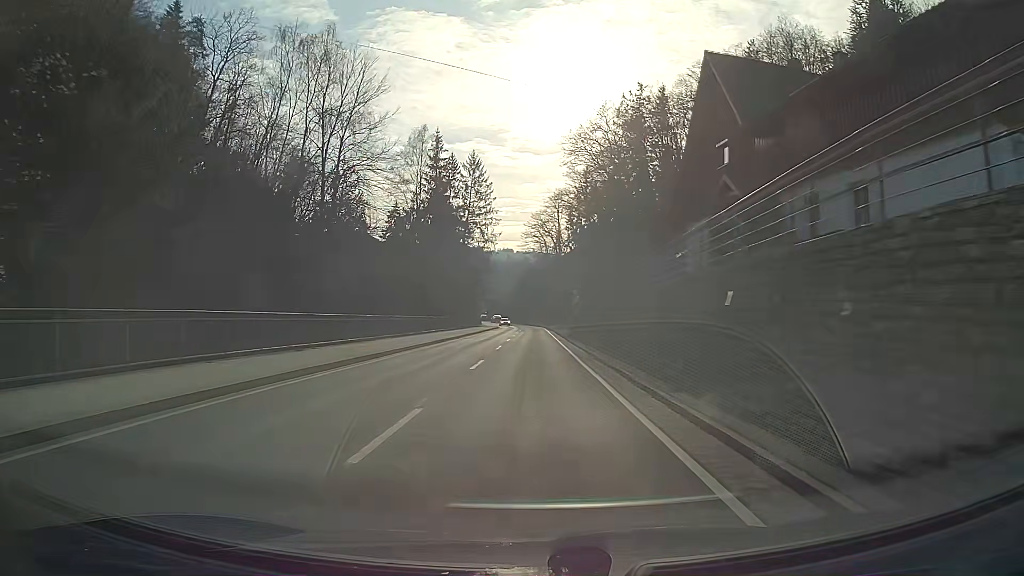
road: secondary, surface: asphalt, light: Day
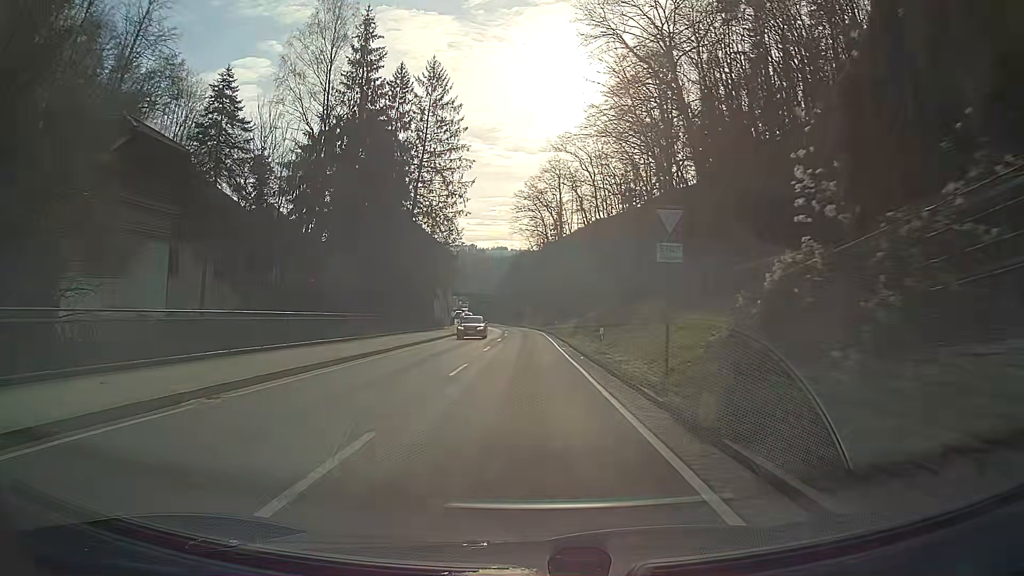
(+0.1, +37.6) m; 0°
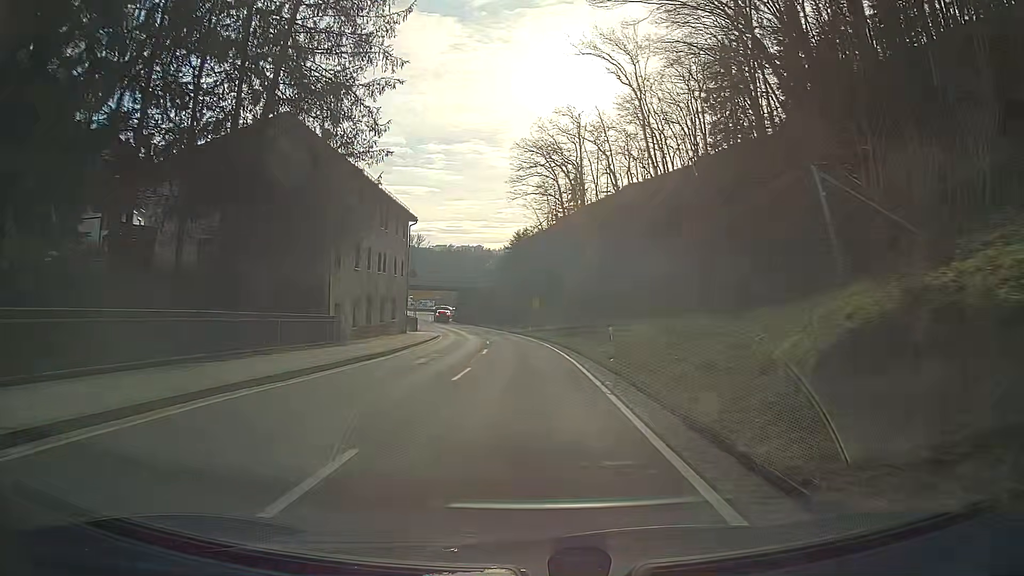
(0.0, +36.5) m; 0°
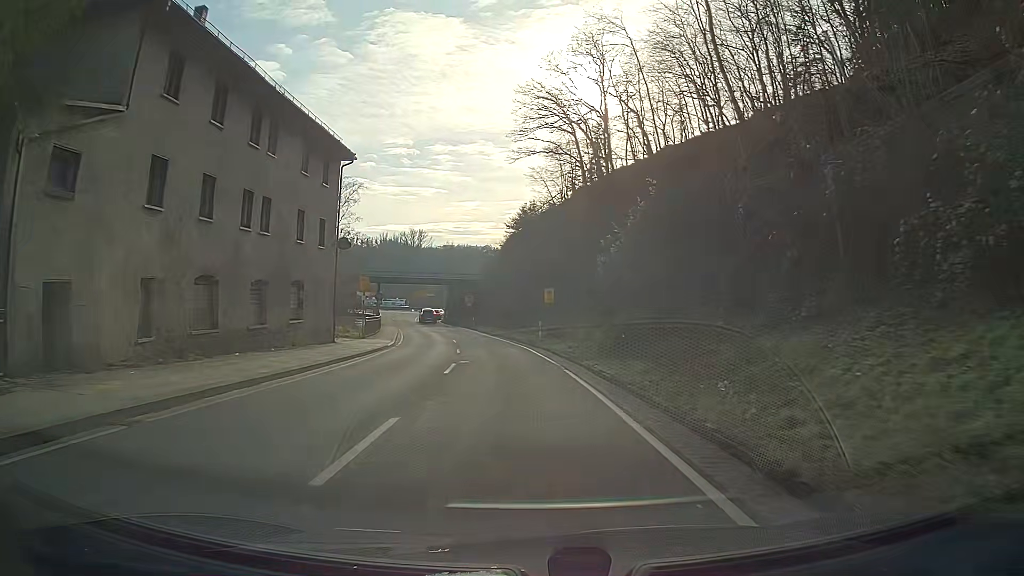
(-0.1, +21.4) m; -1°
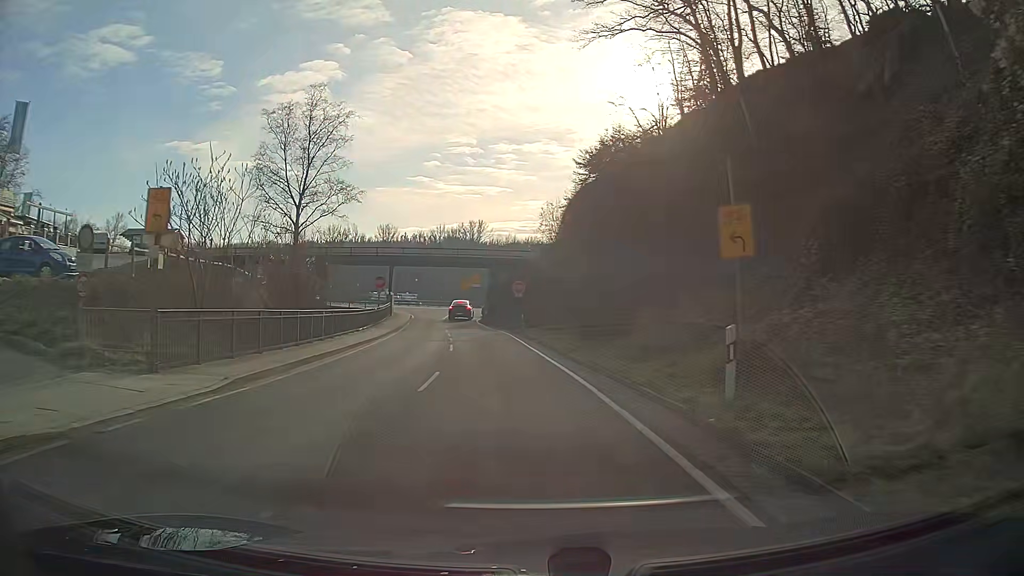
(-1.5, +27.4) m; -6°
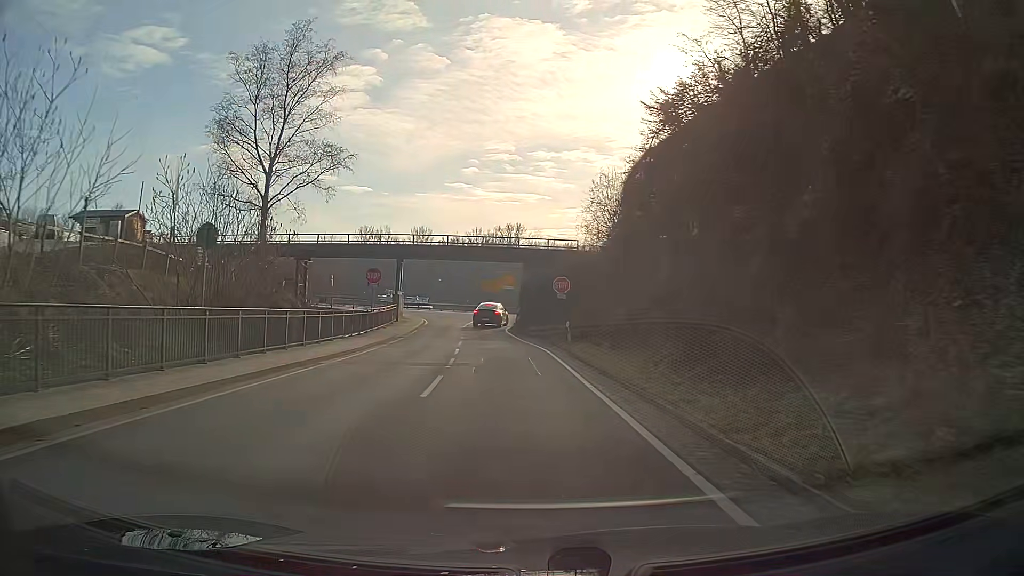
(-0.3, +12.9) m; -3°
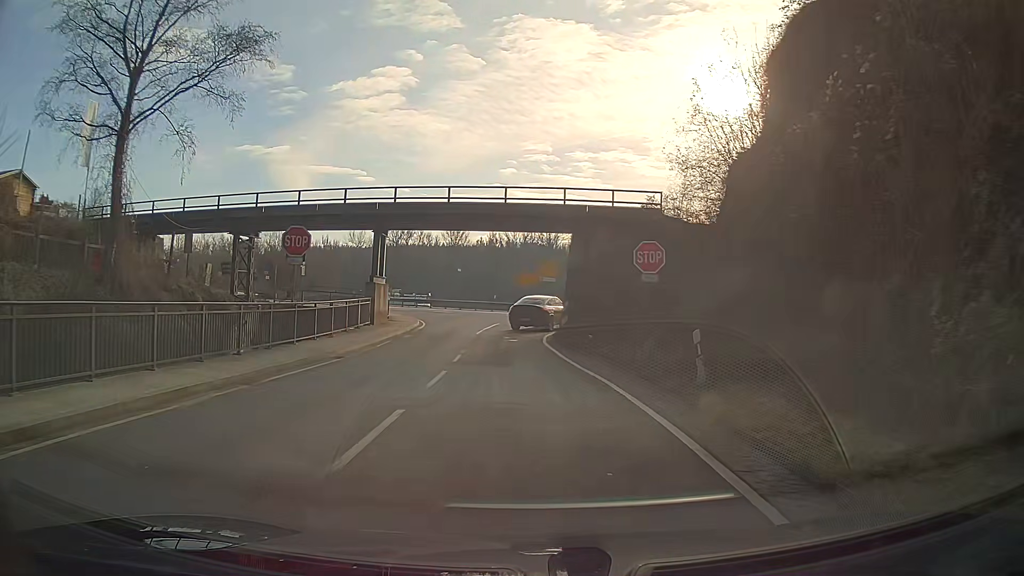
(-0.4, +17.3) m; -3°
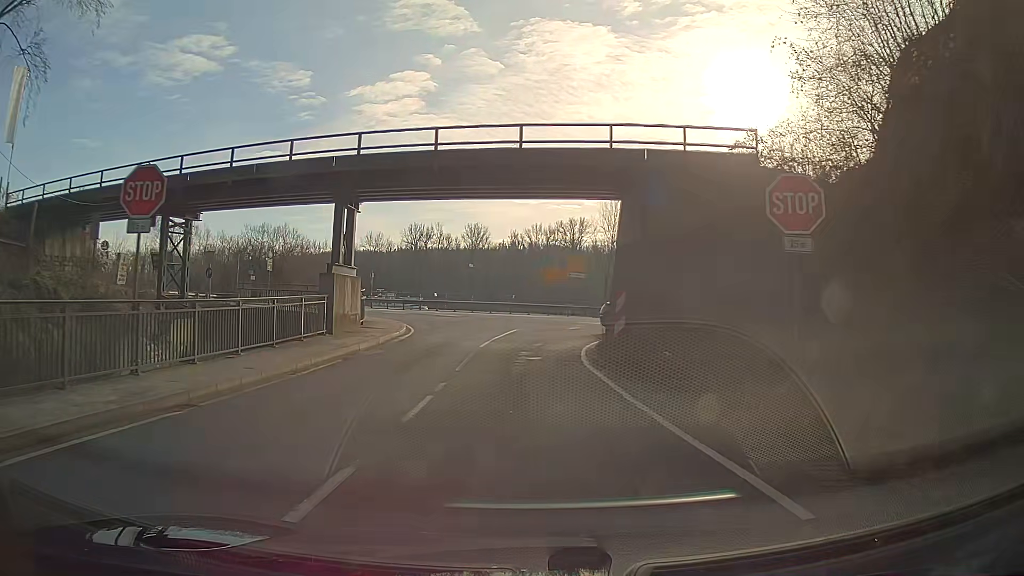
(-0.2, +9.5) m; -2°
